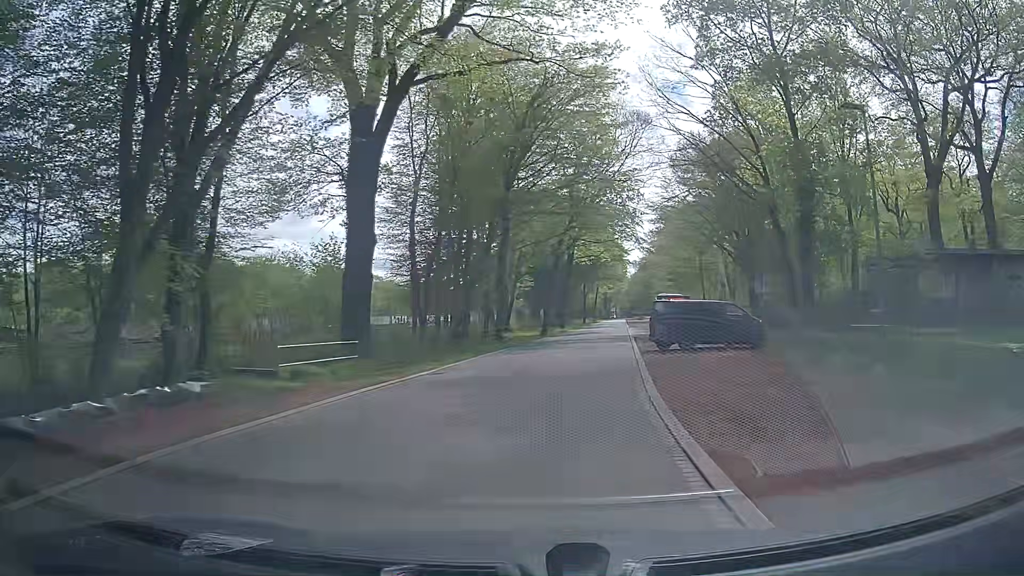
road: unclassified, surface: asphalt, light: Day
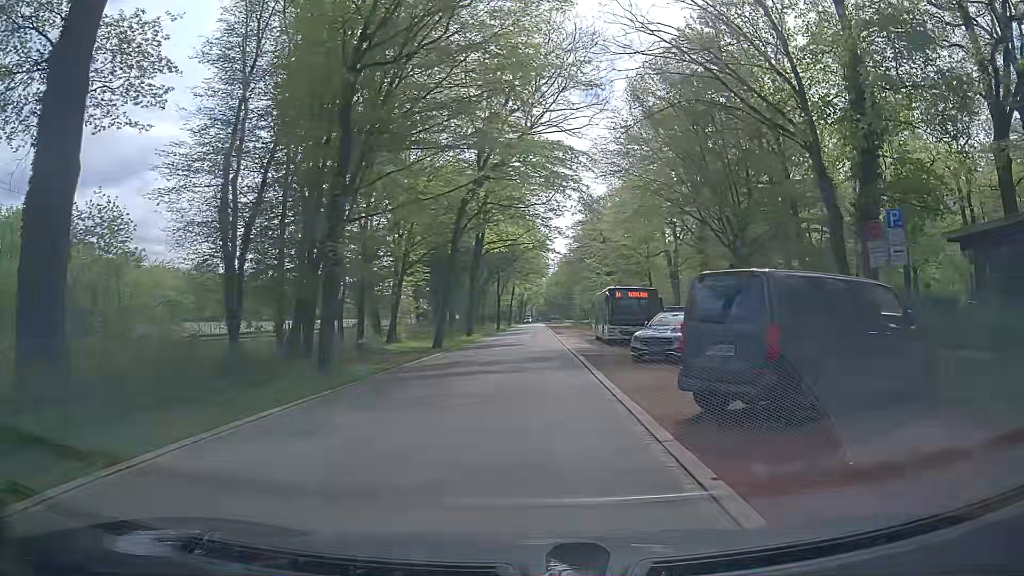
(+1.3, +17.1) m; +9°
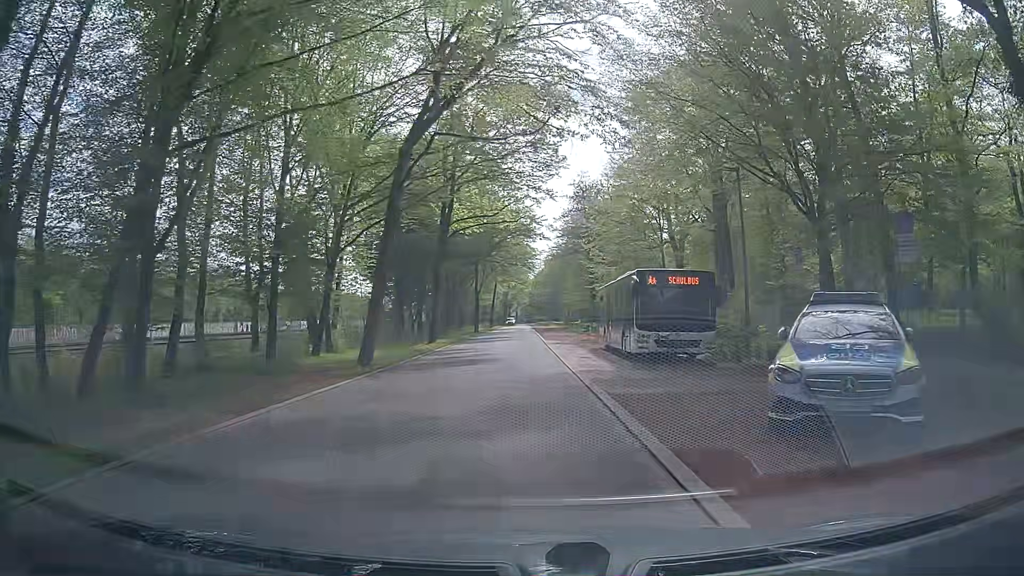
(-0.2, +12.7) m; -1°
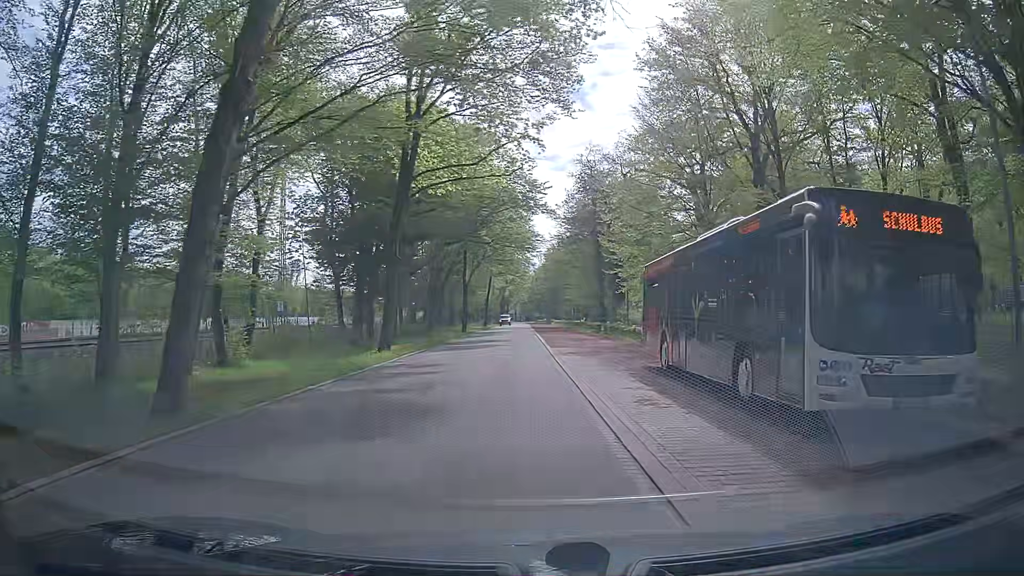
(+0.2, +12.9) m; 0°
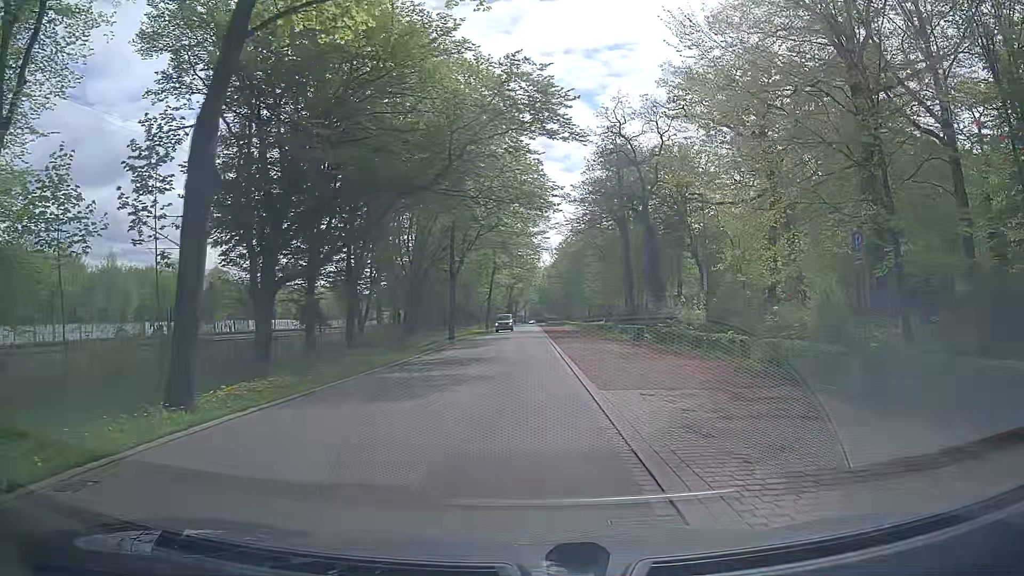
(+0.2, +17.5) m; 0°
(0, +10) (0, +20) (0, +30) (0, +40) (0, +50) (0, +60) (0, +70) (0, +80) (0, +90) (0, +100) m
